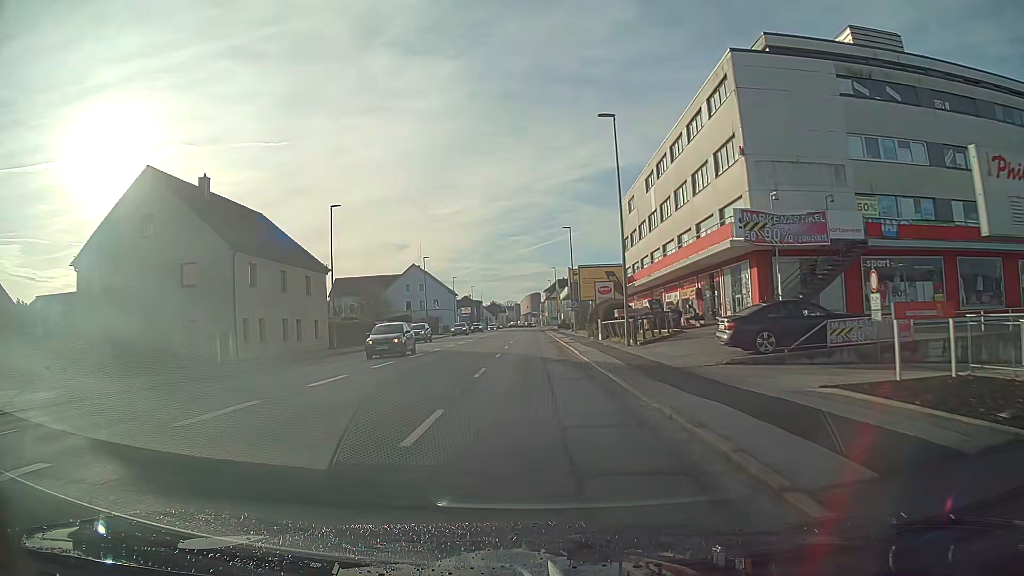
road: tertiary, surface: asphalt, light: Day
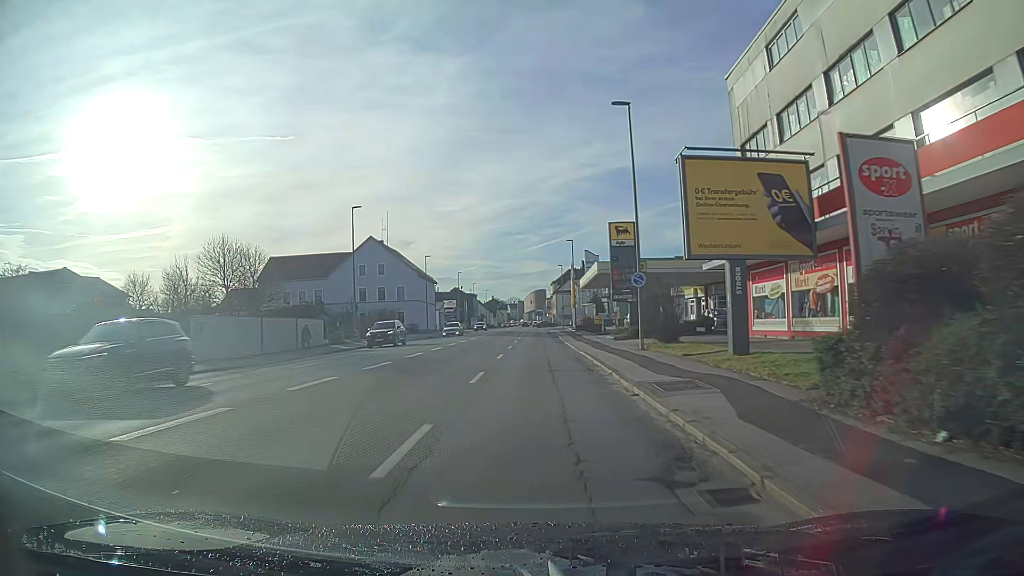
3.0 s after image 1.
(-0.1, +37.9) m; -1°
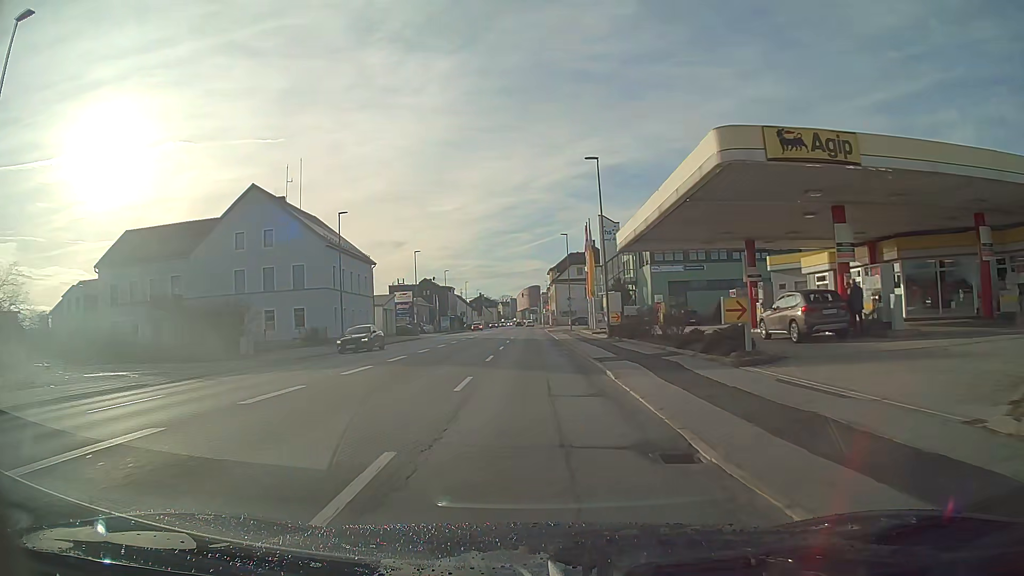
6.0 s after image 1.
(+0.2, +38.1) m; +1°
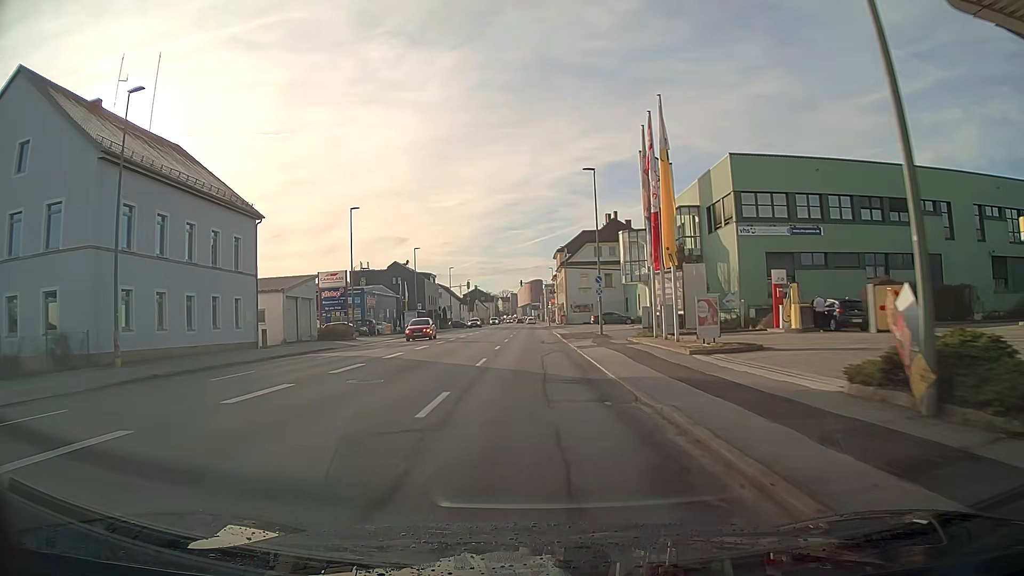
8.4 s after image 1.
(0.0, +30.8) m; 0°
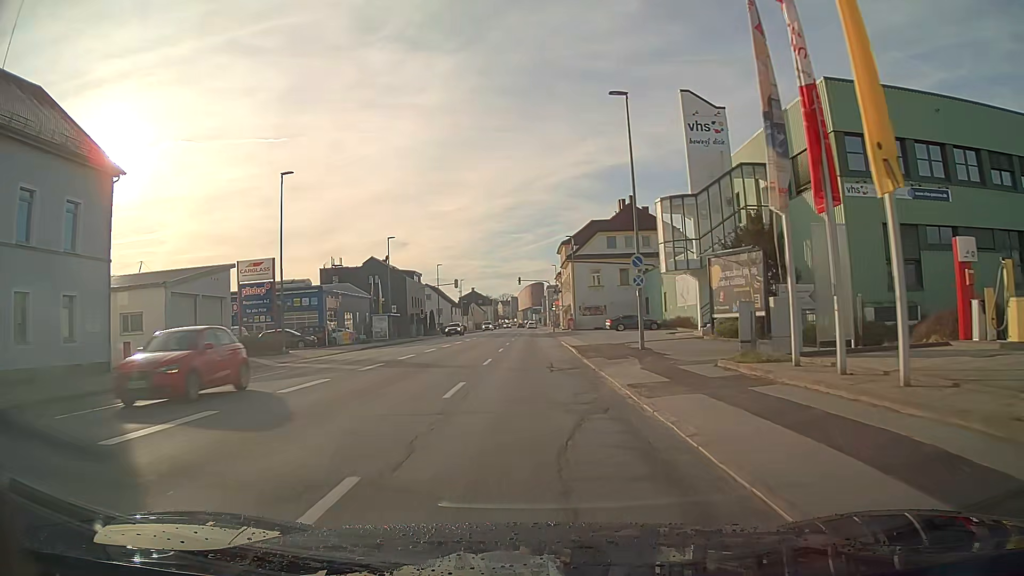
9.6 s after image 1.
(-0.1, +15.5) m; 0°
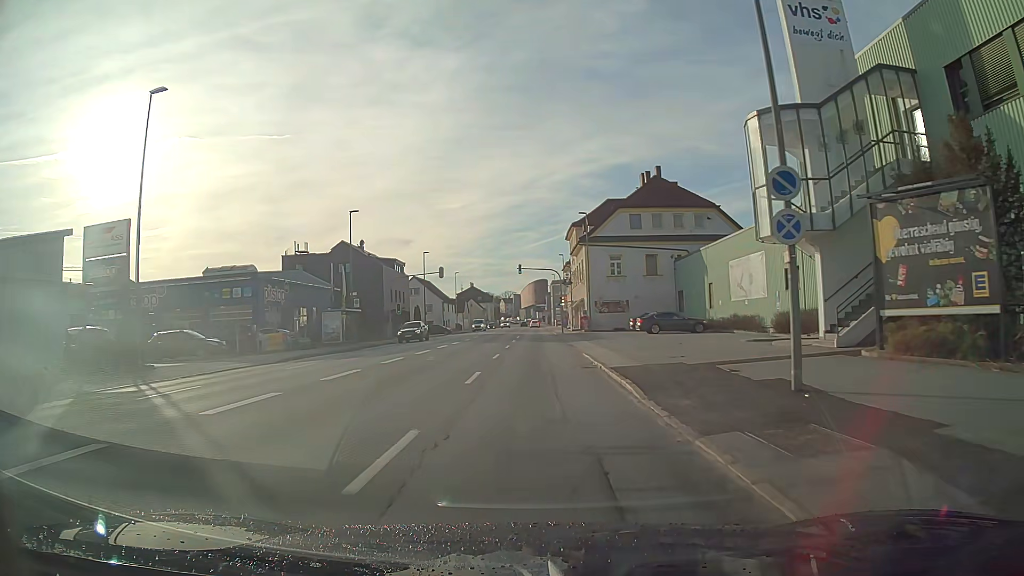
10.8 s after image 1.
(0.0, +15.5) m; 0°
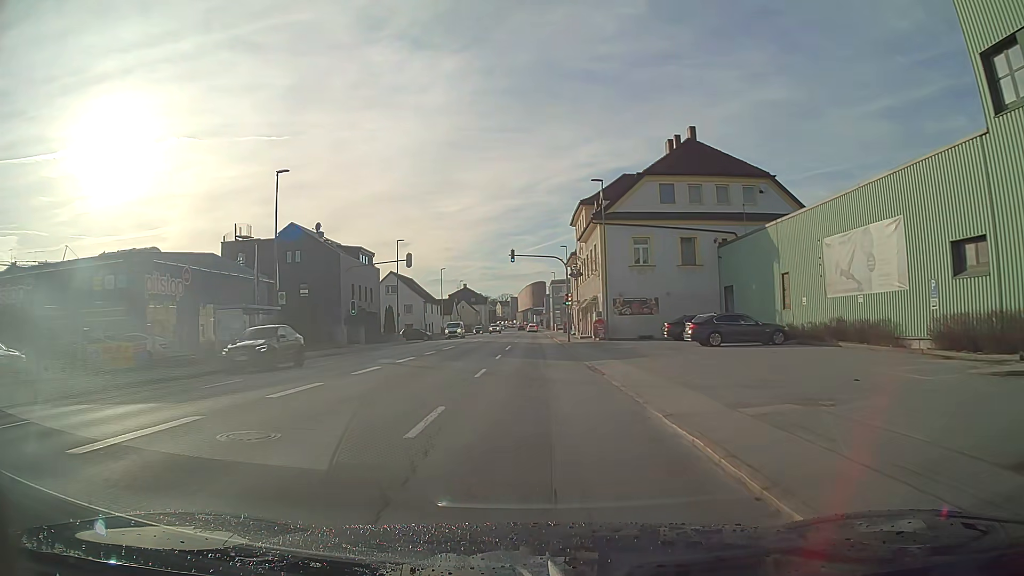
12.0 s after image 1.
(0.0, +15.4) m; 0°
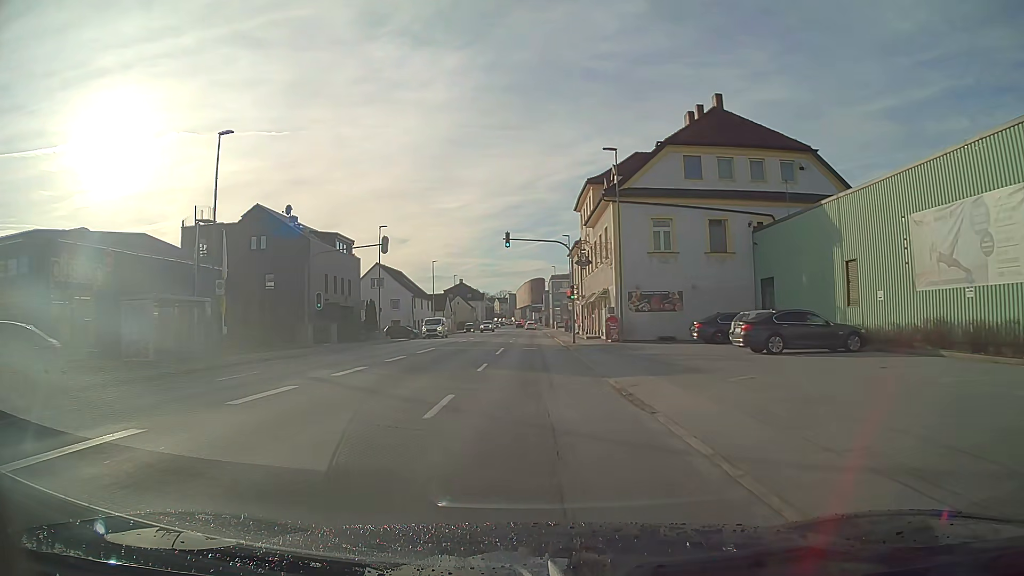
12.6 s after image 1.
(0.0, +7.6) m; 0°
